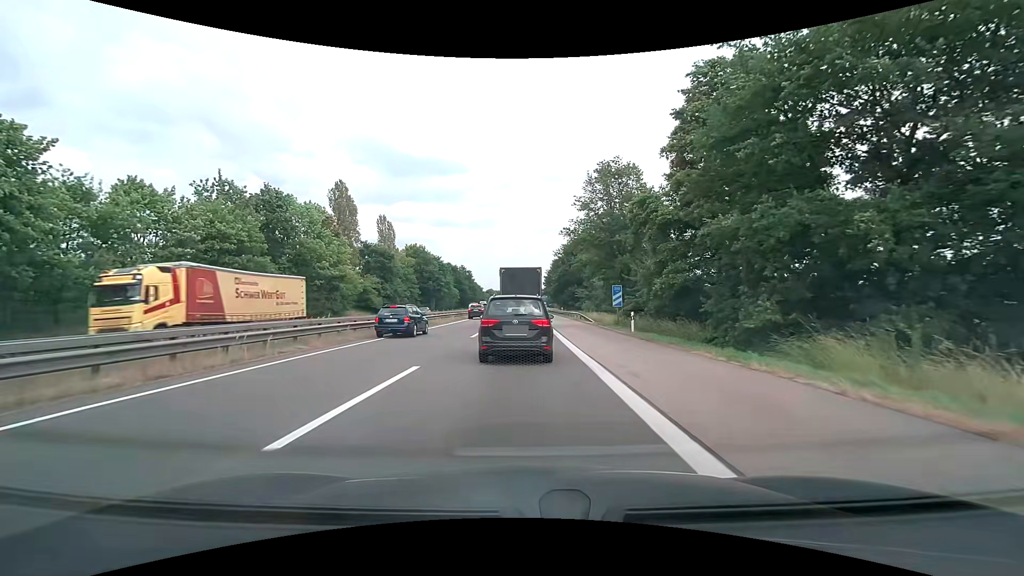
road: motorway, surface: asphalt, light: Day
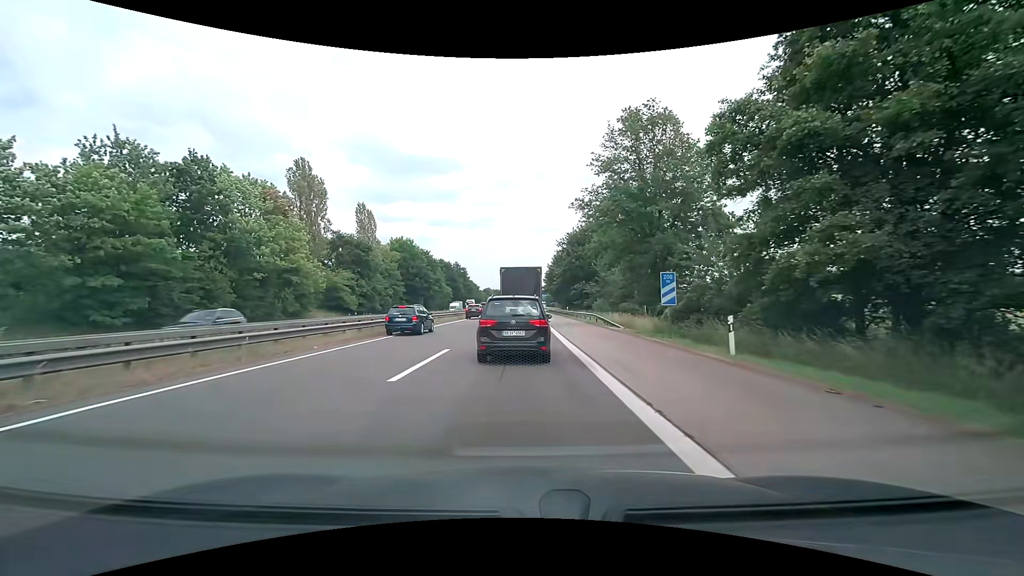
(0.0, +13.4) m; 0°
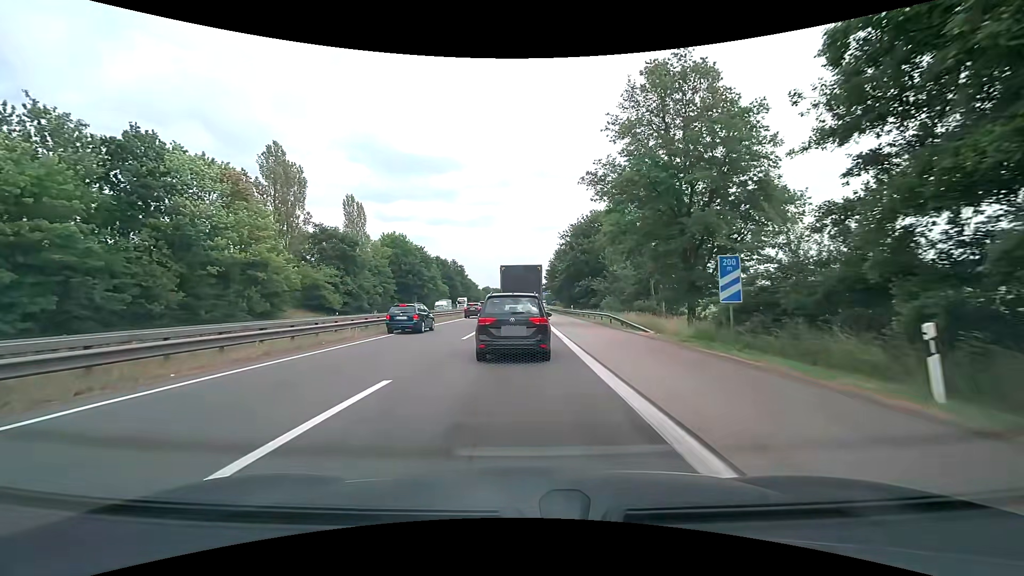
(0.0, +7.0) m; 0°
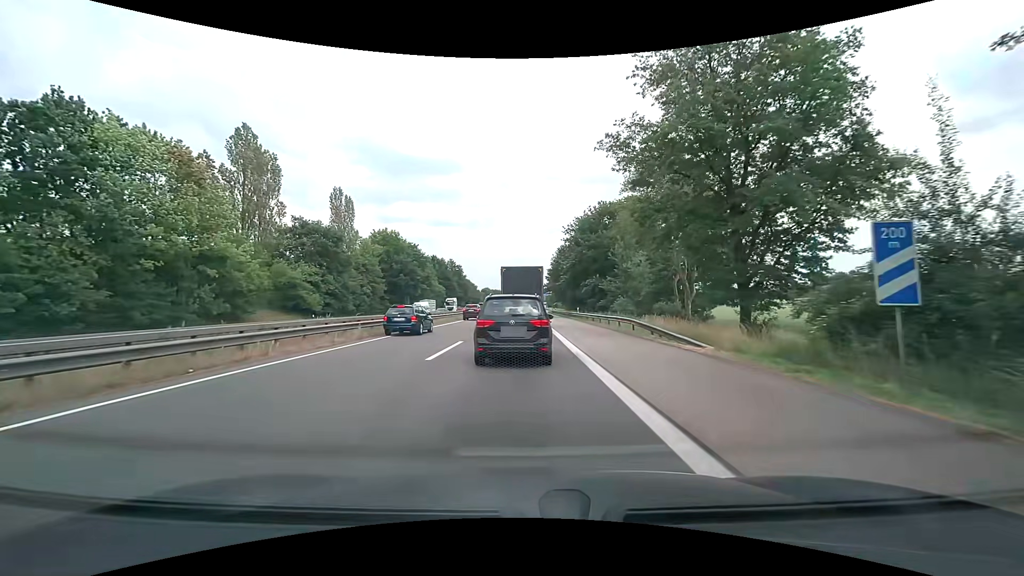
(0.0, +7.2) m; 0°
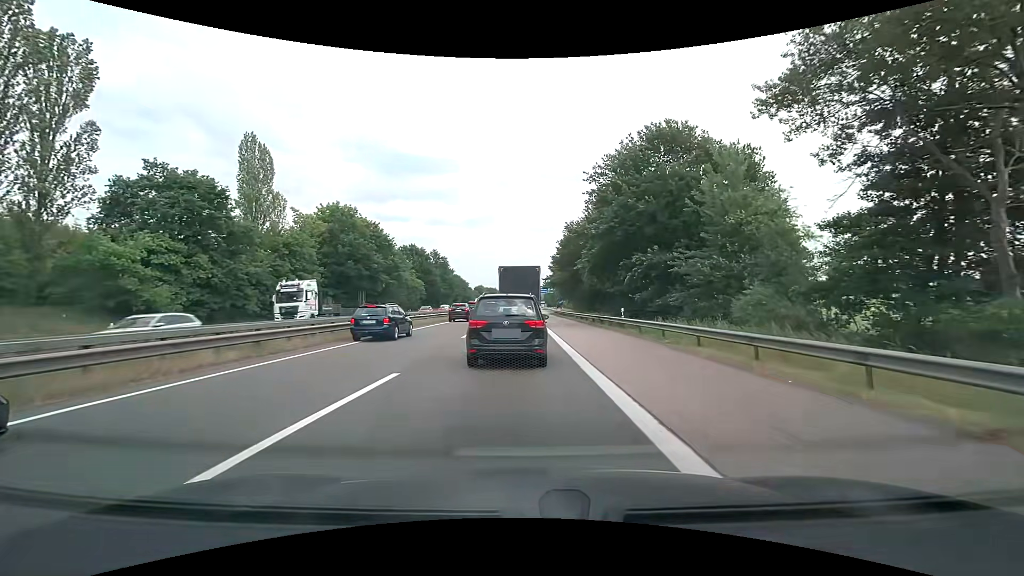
(+0.1, +26.8) m; 0°
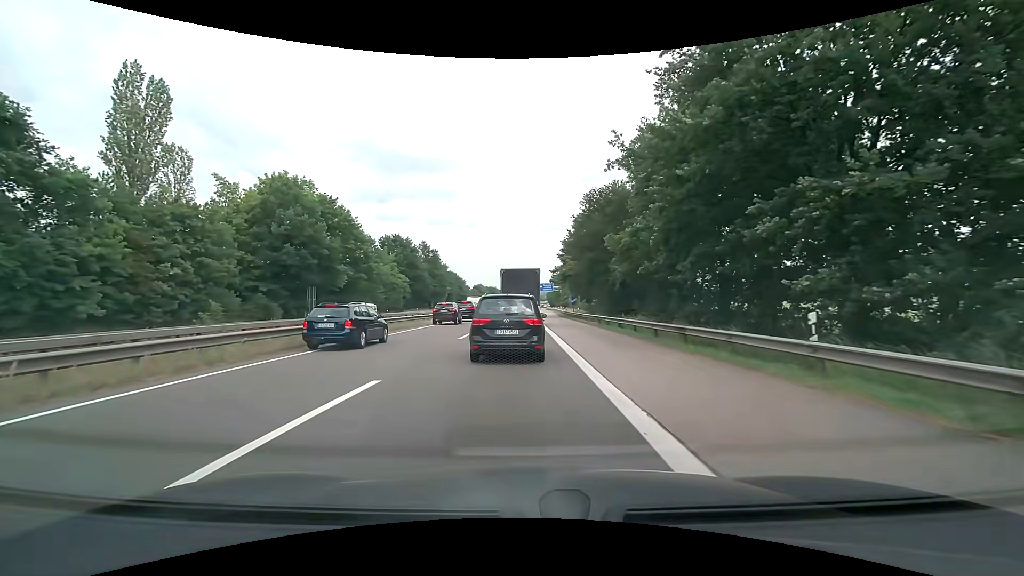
(-0.1, +18.8) m; -1°
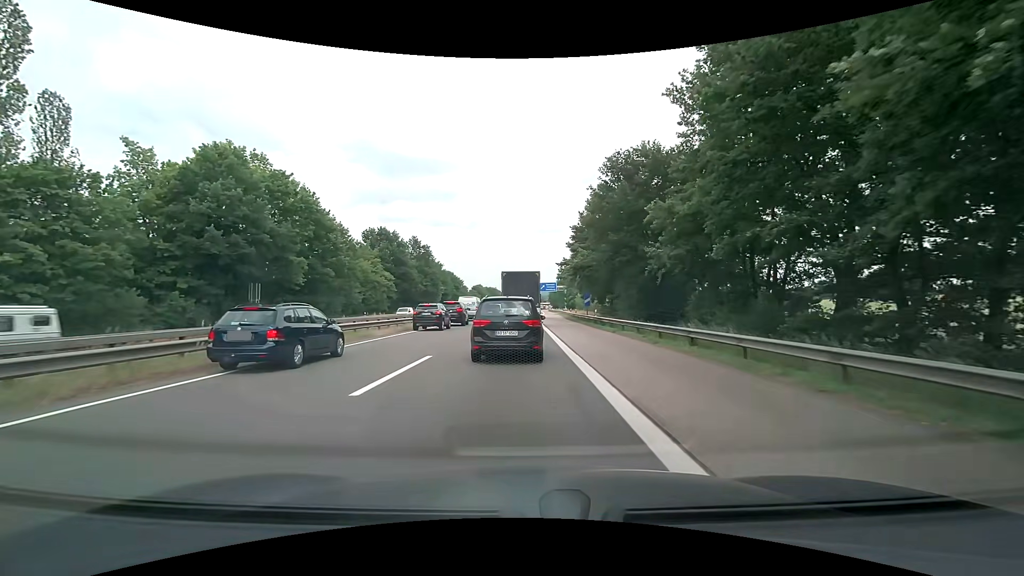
(0.0, +12.7) m; 0°
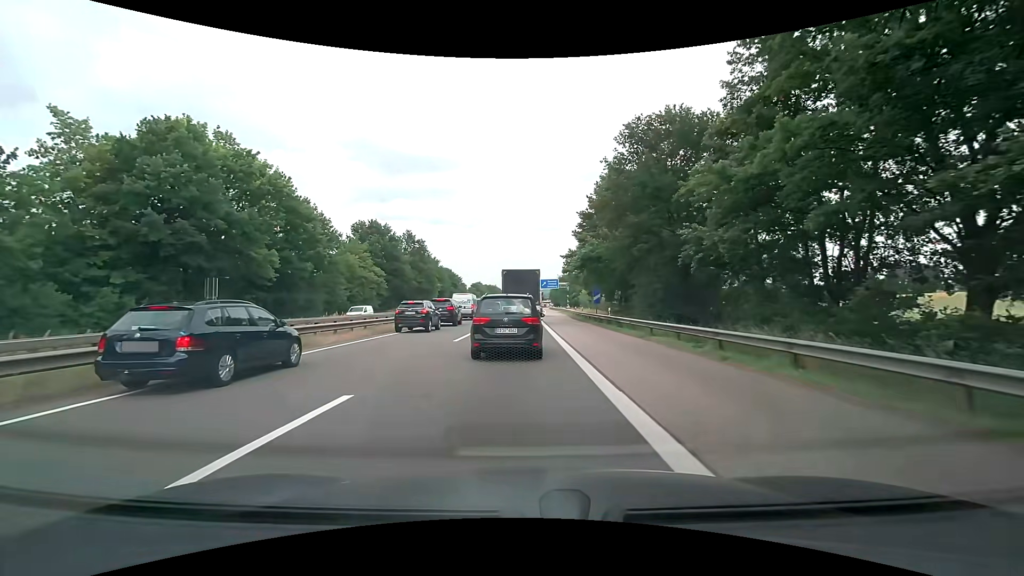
(0.0, +6.4) m; -1°
(0, +10) (0, +20) (0, +30) (0, +40) (+1, +50) (+1, +60) (+2, +70) (+2, +80) (+3, +90) (+3, +100) m
